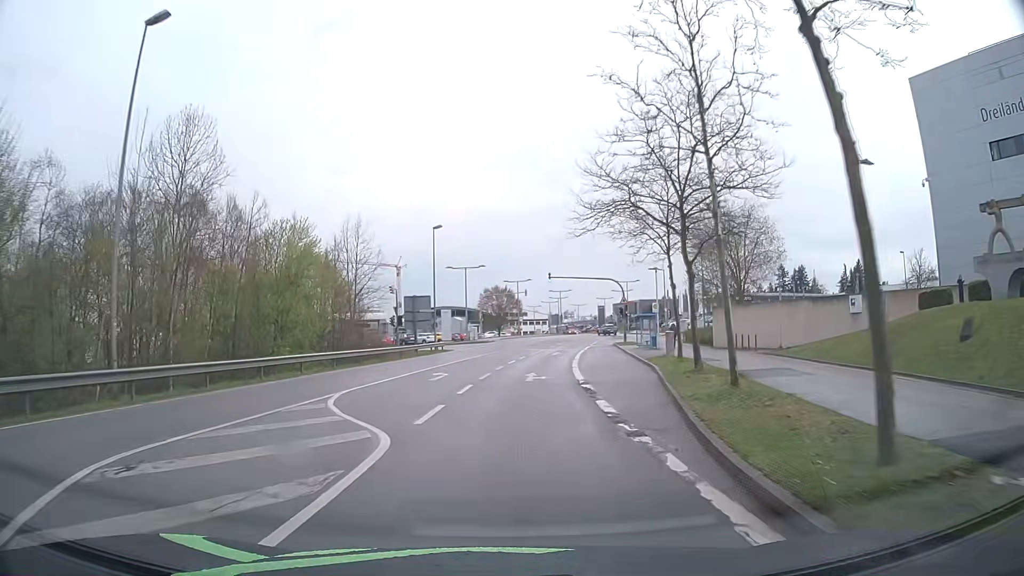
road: secondary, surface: asphalt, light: Day
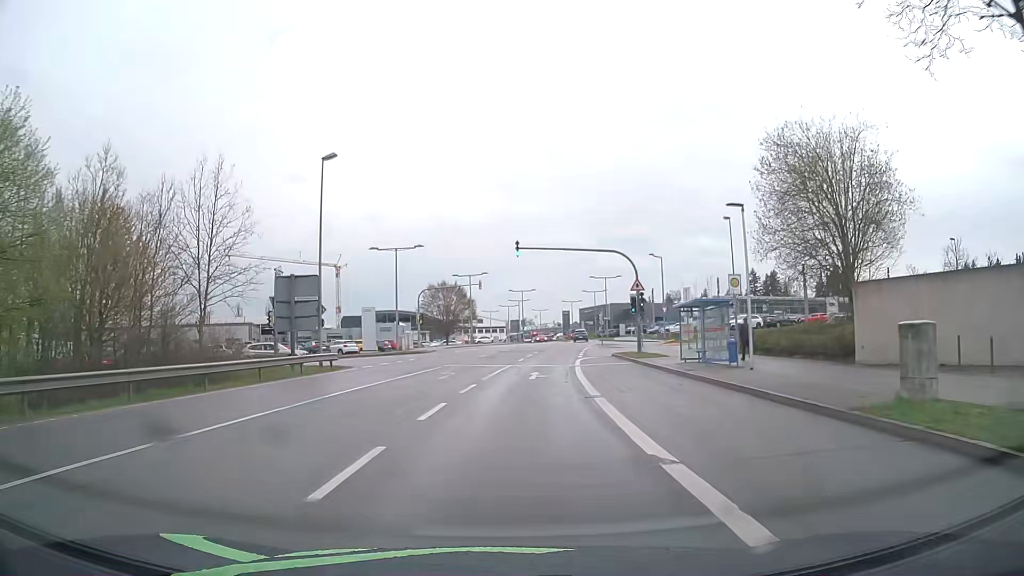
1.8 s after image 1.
(+0.9, +23.5) m; +4°
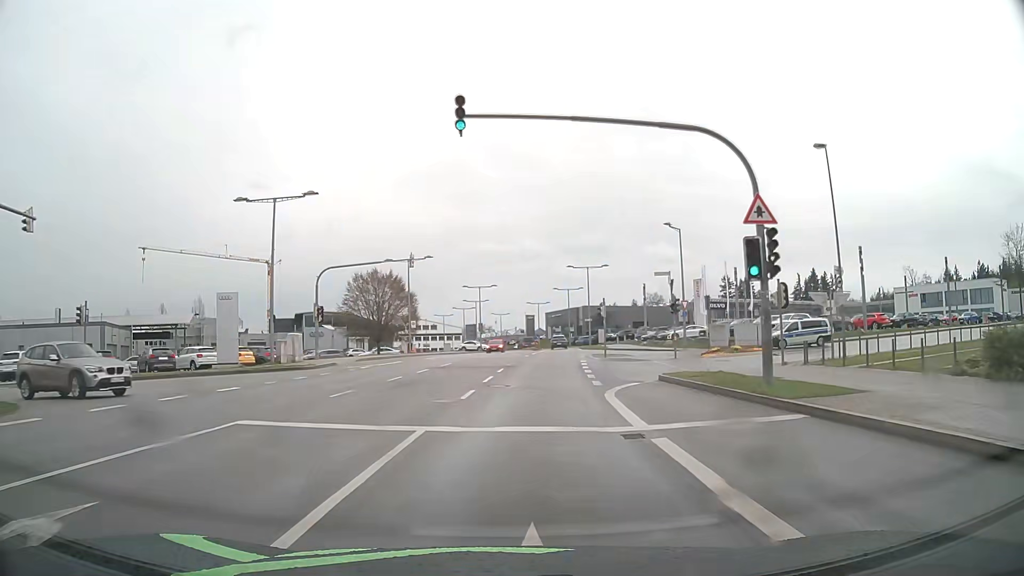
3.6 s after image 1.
(+0.7, +23.5) m; +3°
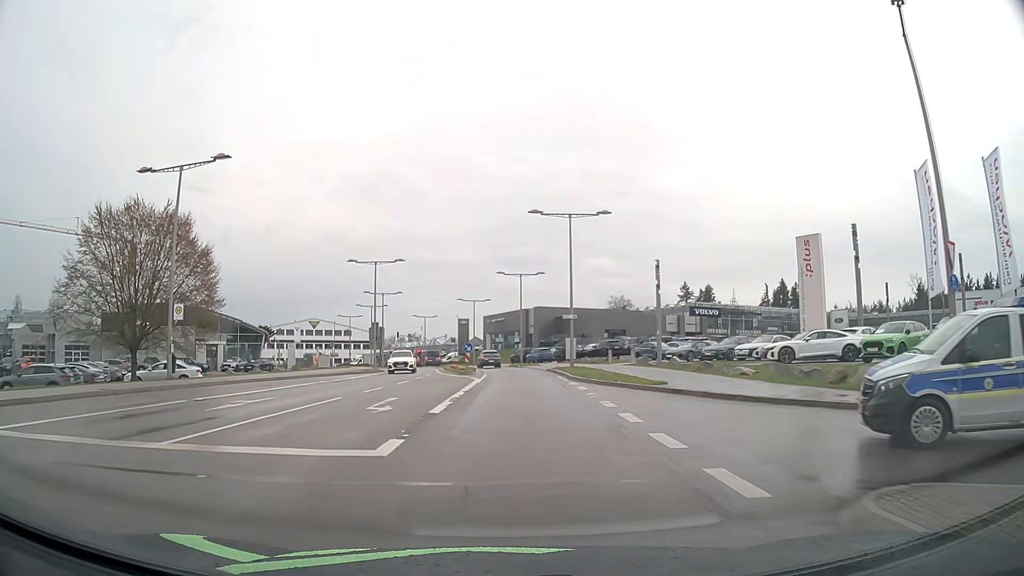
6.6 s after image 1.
(+2.1, +38.2) m; +5°
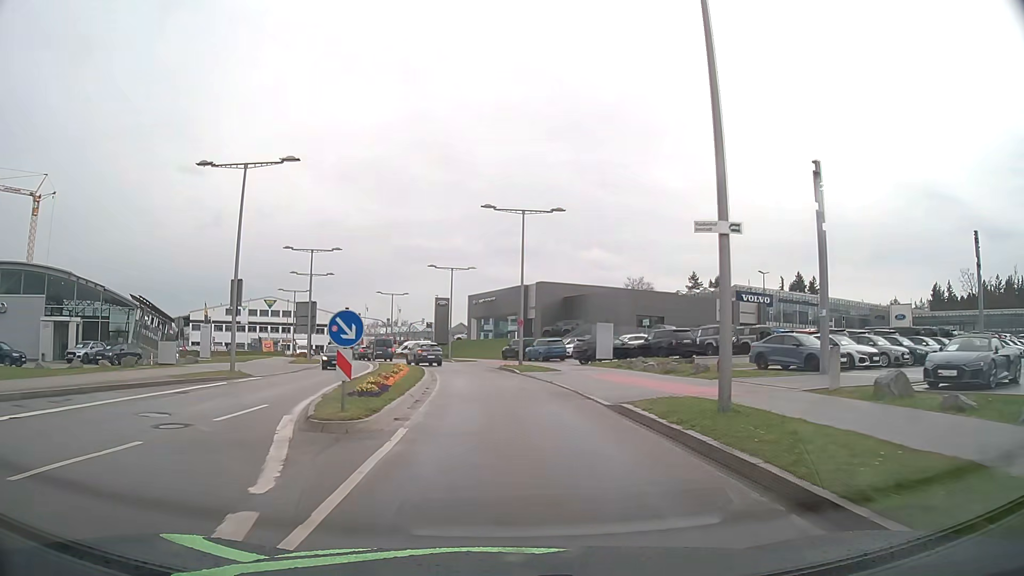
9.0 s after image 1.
(+0.2, +28.4) m; +1°
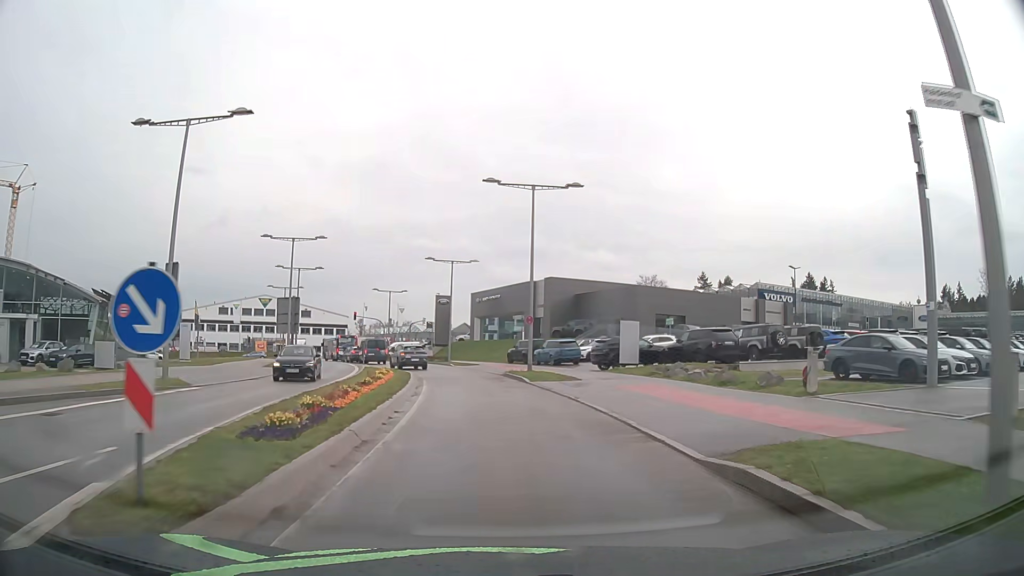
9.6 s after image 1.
(0.0, +6.5) m; -1°
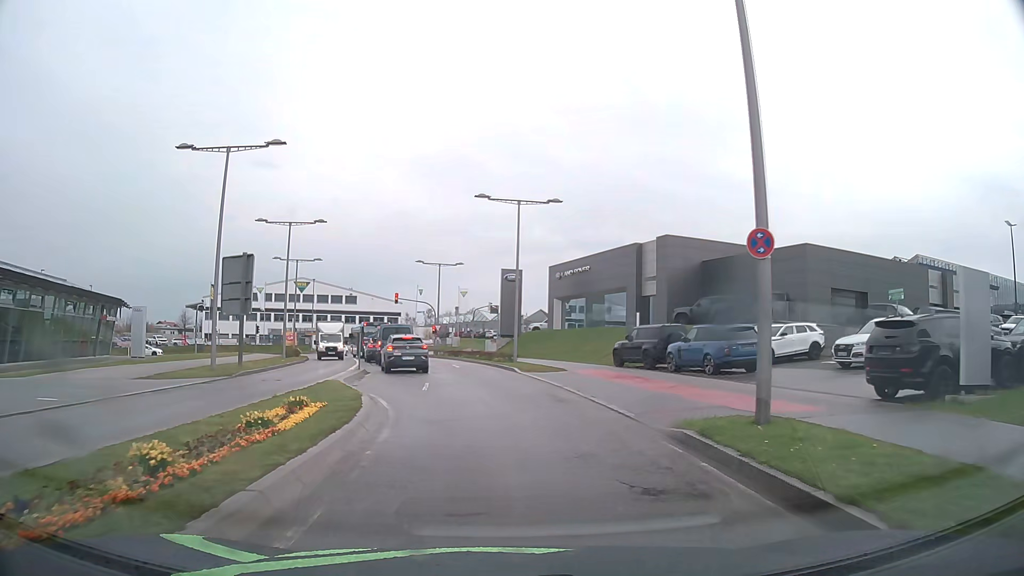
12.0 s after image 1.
(-1.0, +22.6) m; -6°
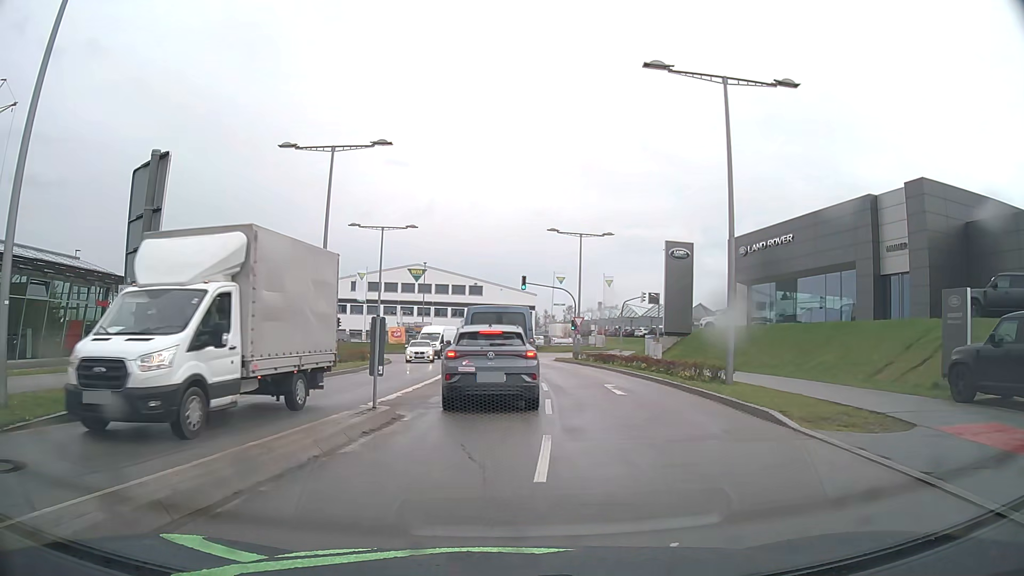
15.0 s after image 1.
(-1.3, +17.5) m; -12°
(0, +10) (0, +20) (0, +30) (-1, +40) (-2, +50) (-3, +60) (-6, +69) (-15, +74) (-25, +75) (-35, +74) m
